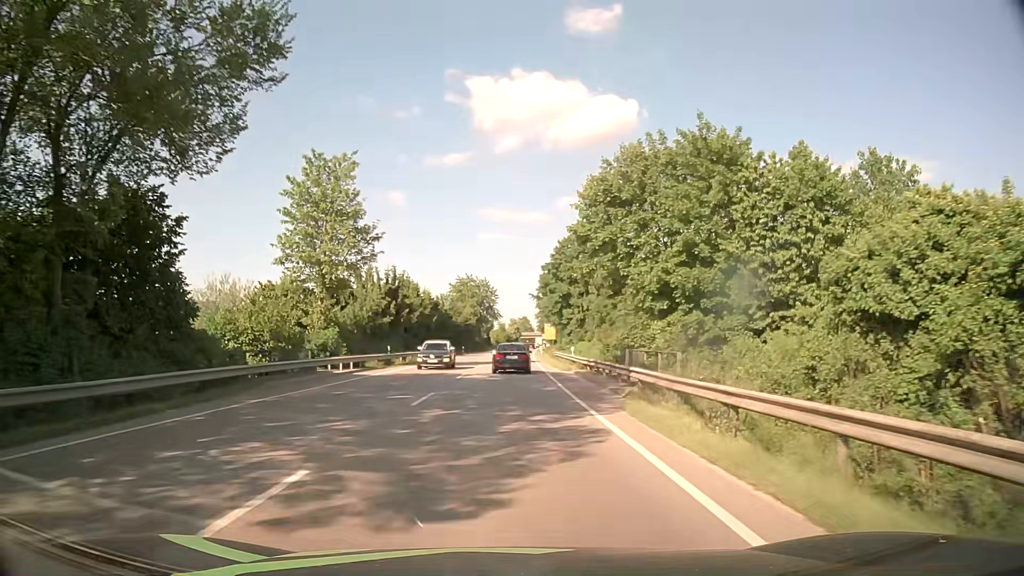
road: primary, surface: asphalt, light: Day
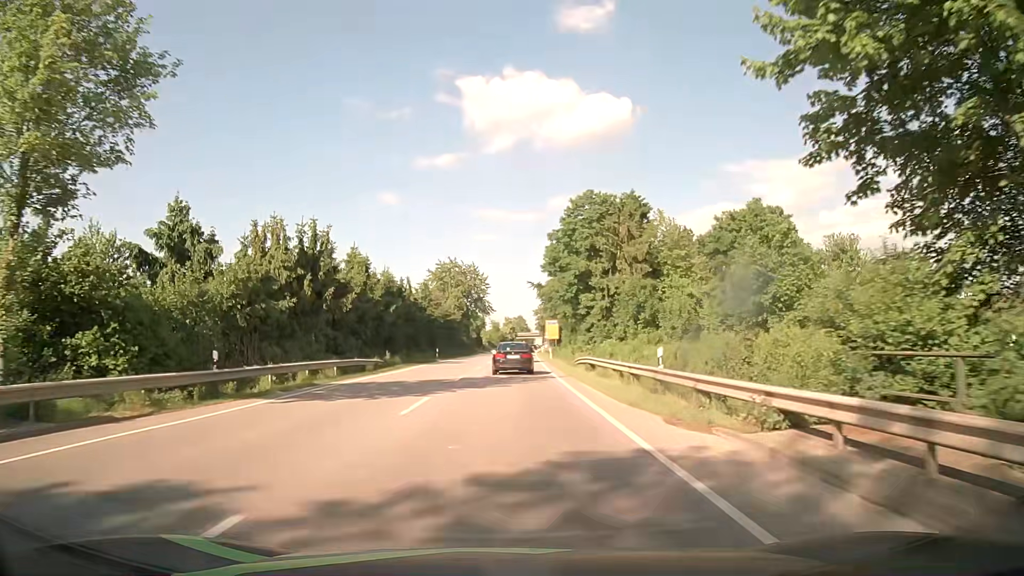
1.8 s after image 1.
(+0.1, +26.1) m; 0°
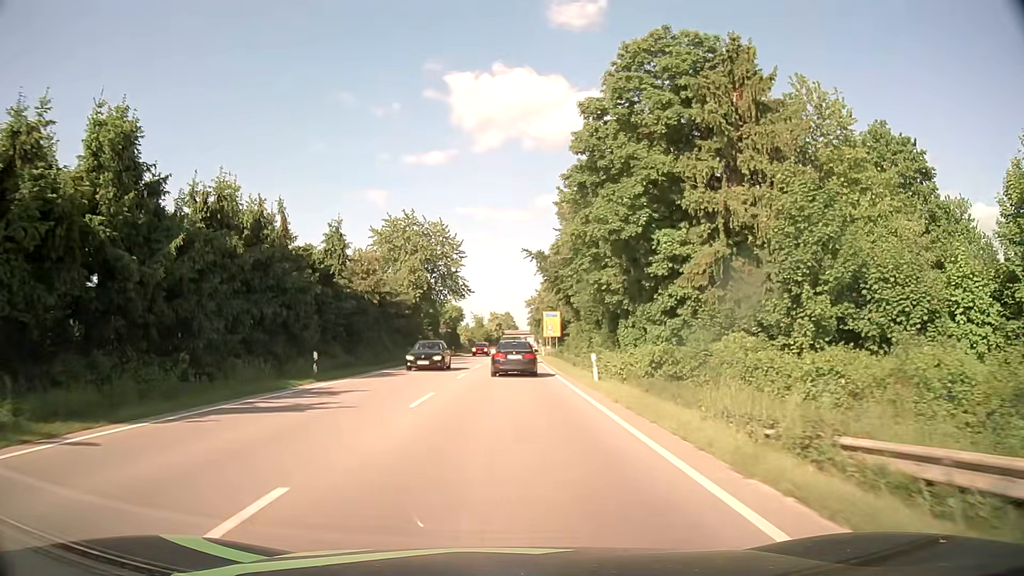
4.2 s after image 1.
(+0.3, +34.6) m; +1°
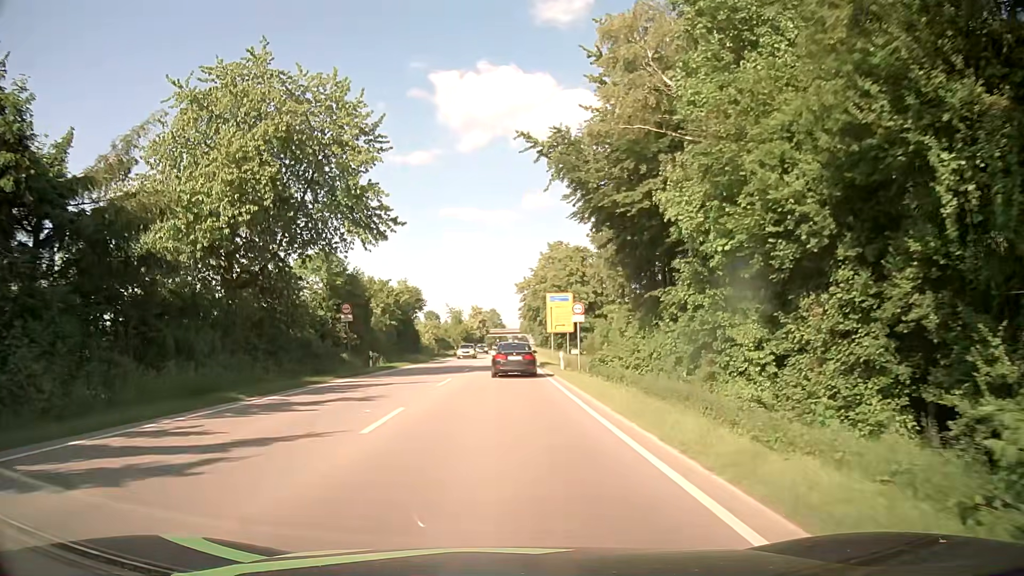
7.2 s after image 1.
(+0.4, +38.8) m; +1°
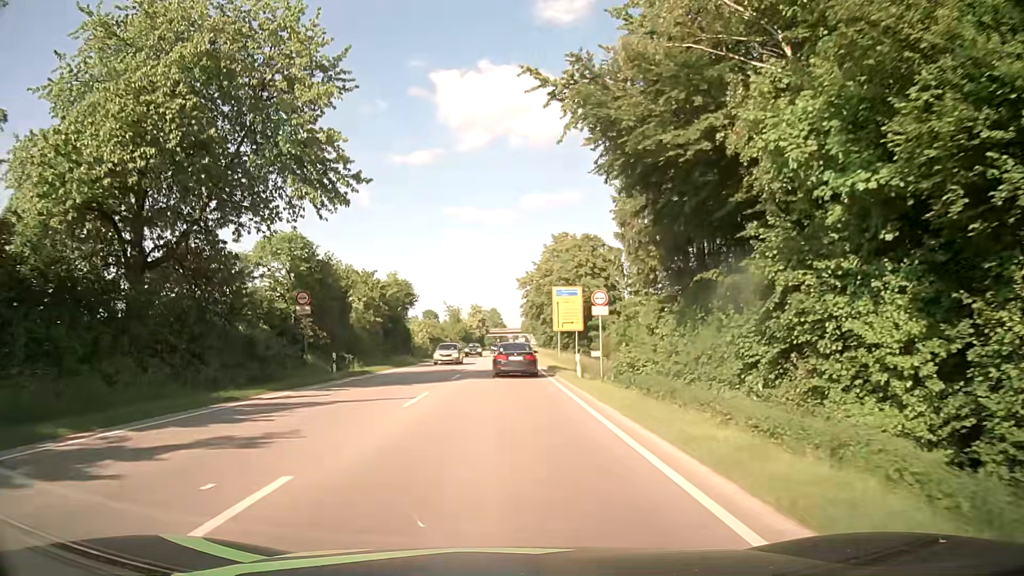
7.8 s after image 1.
(0.0, +7.7) m; 0°
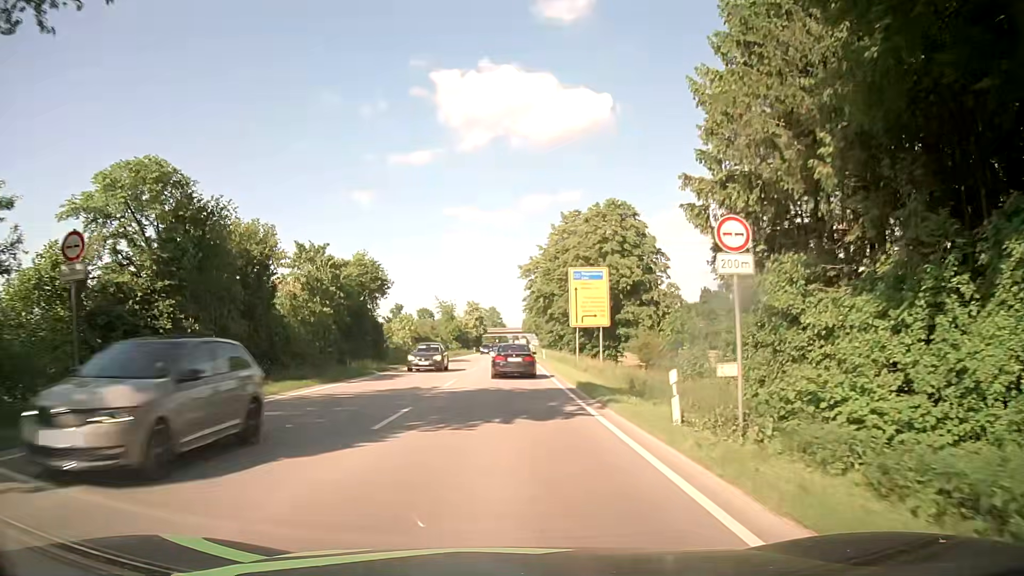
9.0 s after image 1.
(+0.1, +15.6) m; 0°
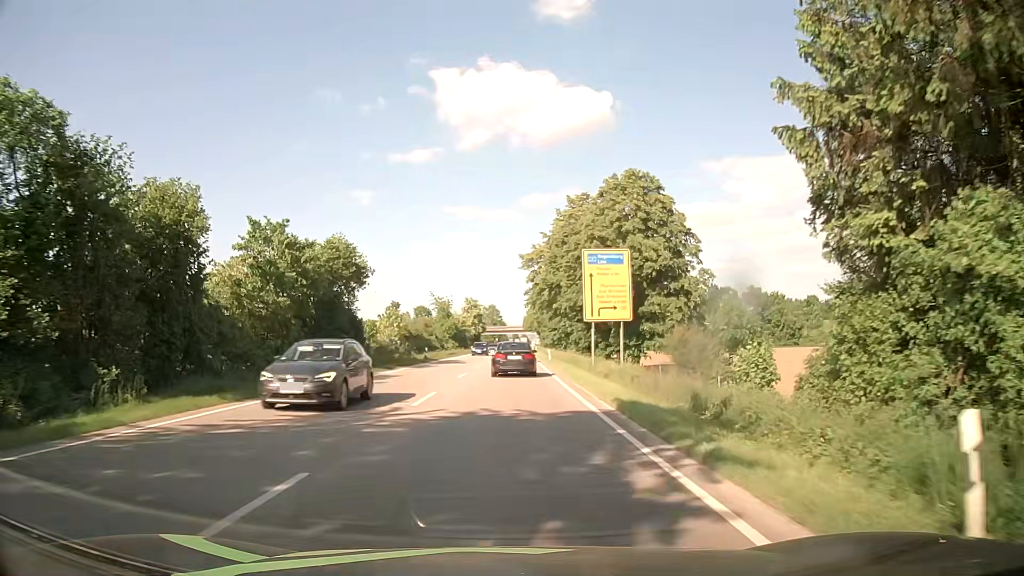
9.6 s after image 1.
(+0.1, +7.9) m; +1°
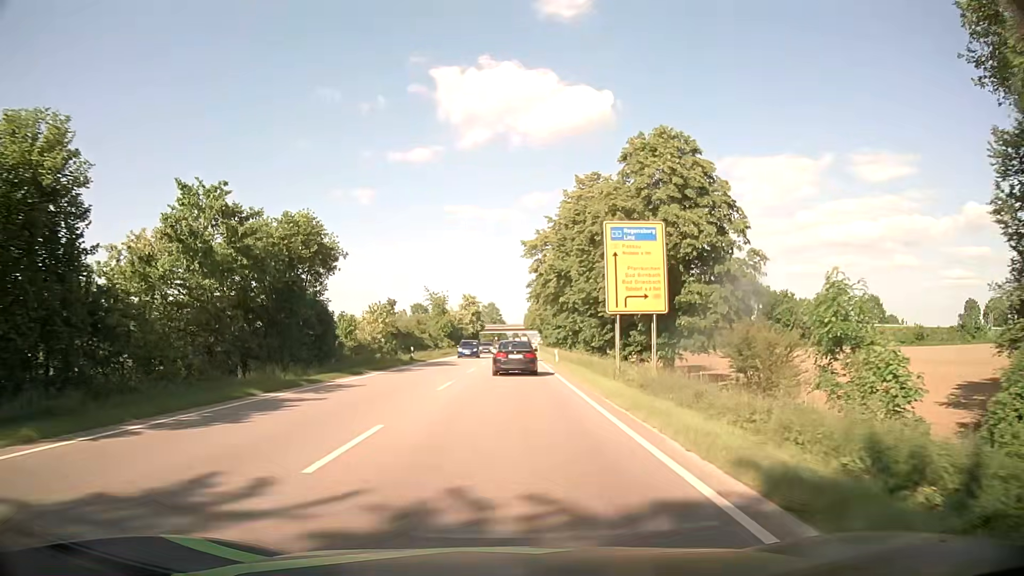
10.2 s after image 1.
(-0.1, +8.1) m; 0°
(0, +10) (0, +20) (0, +30) (0, +40) (0, +50) (+1, +60) (+1, +70) (+1, +80) (+1, +90) (+2, +100) m
